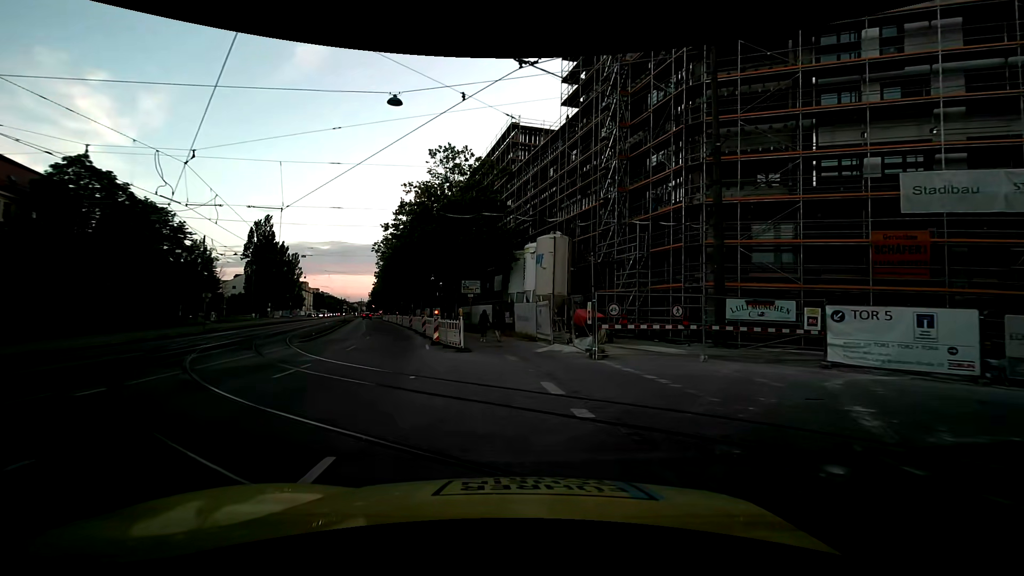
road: secondary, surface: asphalt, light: Day
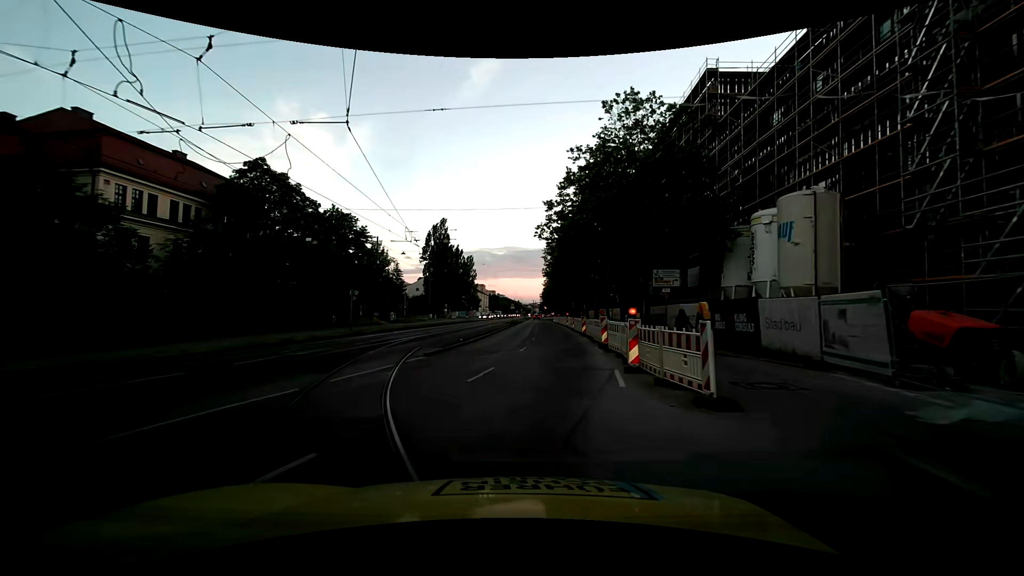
(-1.7, +10.3) m; -19°
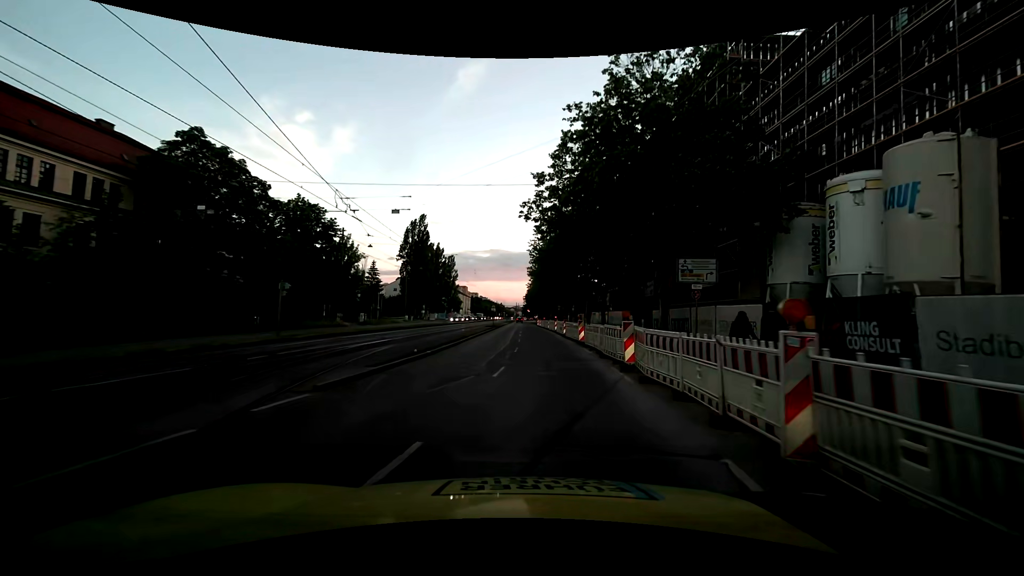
(-0.1, +7.9) m; +1°
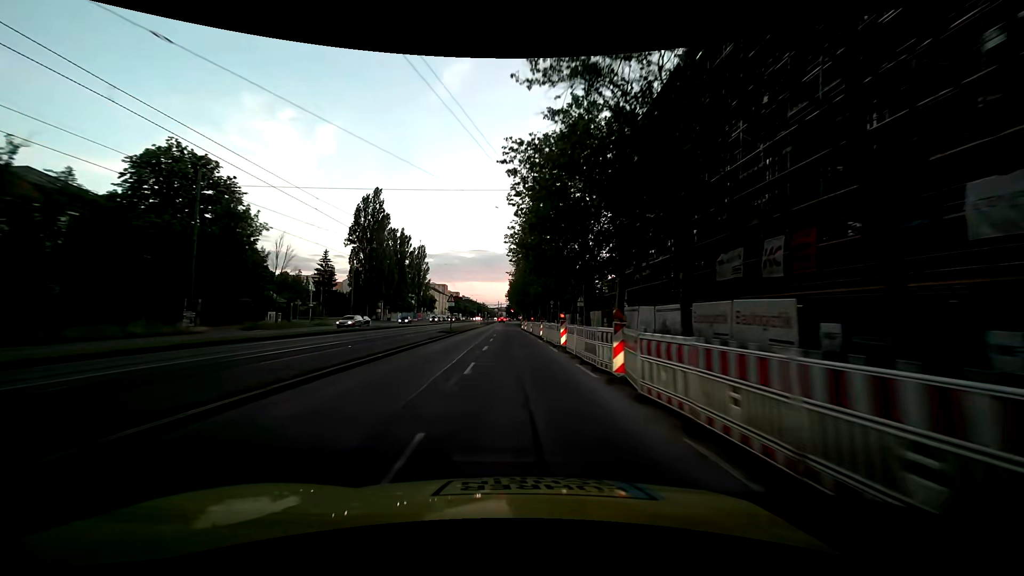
(+0.6, +26.8) m; 0°
(0, +10) (0, +20) (0, +30) (0, +40) (0, +50) (0, +60) (-1, +70) (-1, +80) (-1, +90) (-1, +100) m
